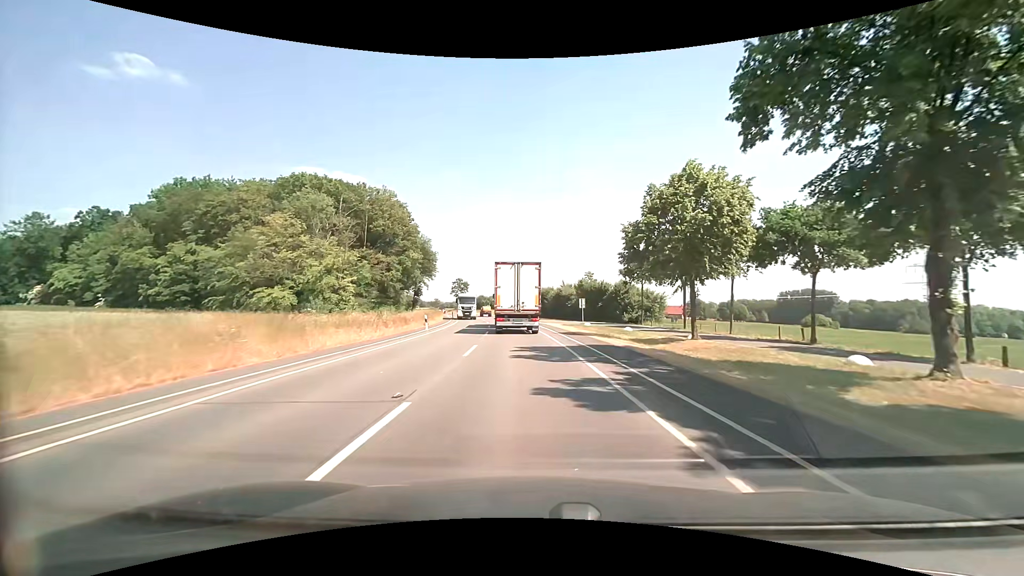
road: secondary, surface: asphalt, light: Day
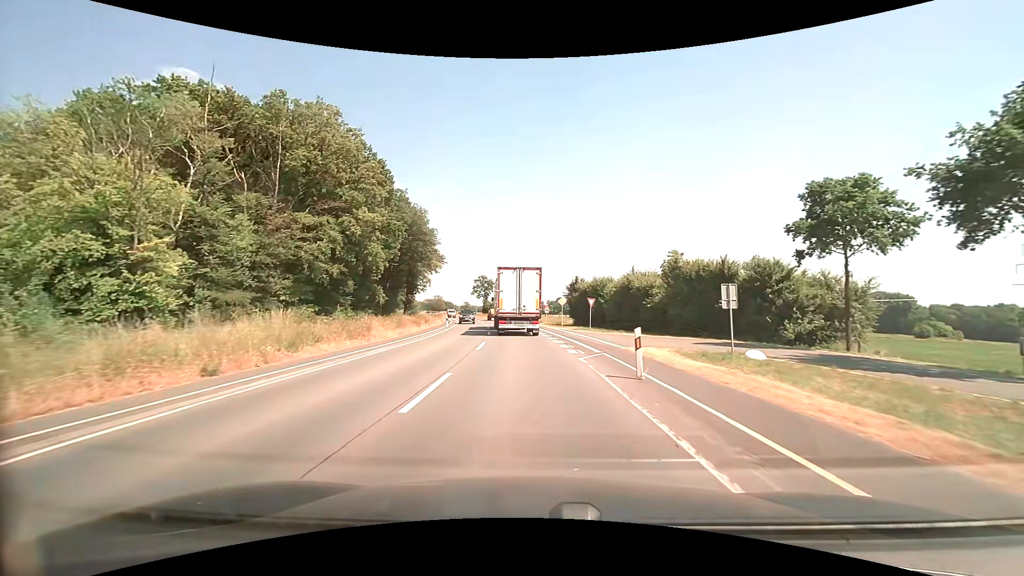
(-1.0, +32.0) m; -4°
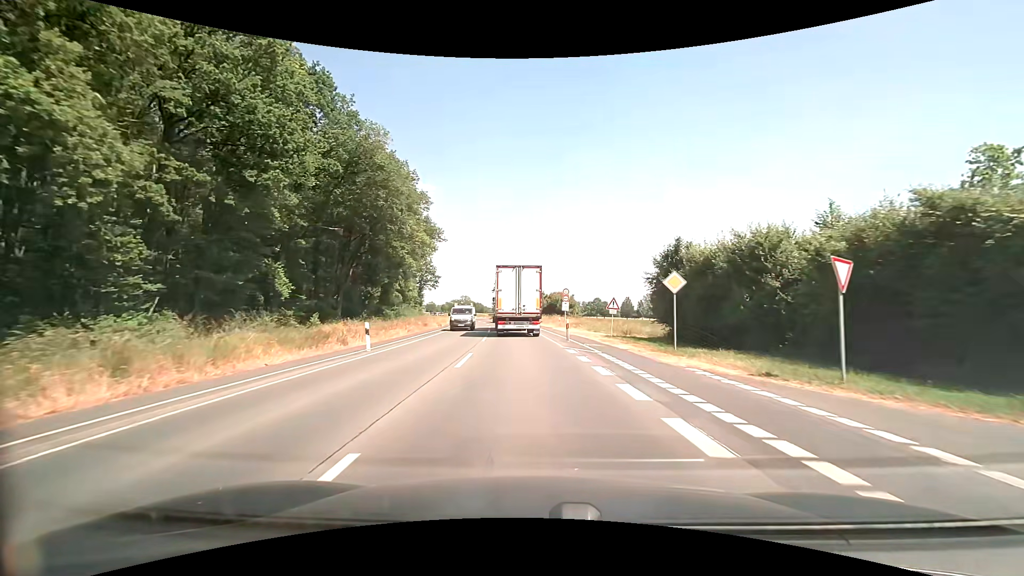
(-0.9, +30.6) m; -4°
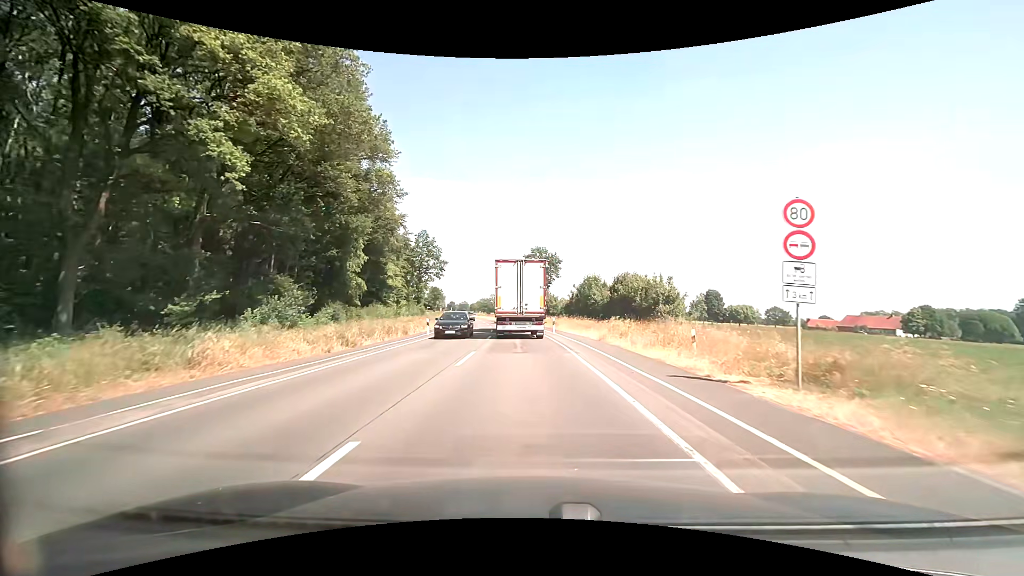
(-1.3, +35.7) m; -4°
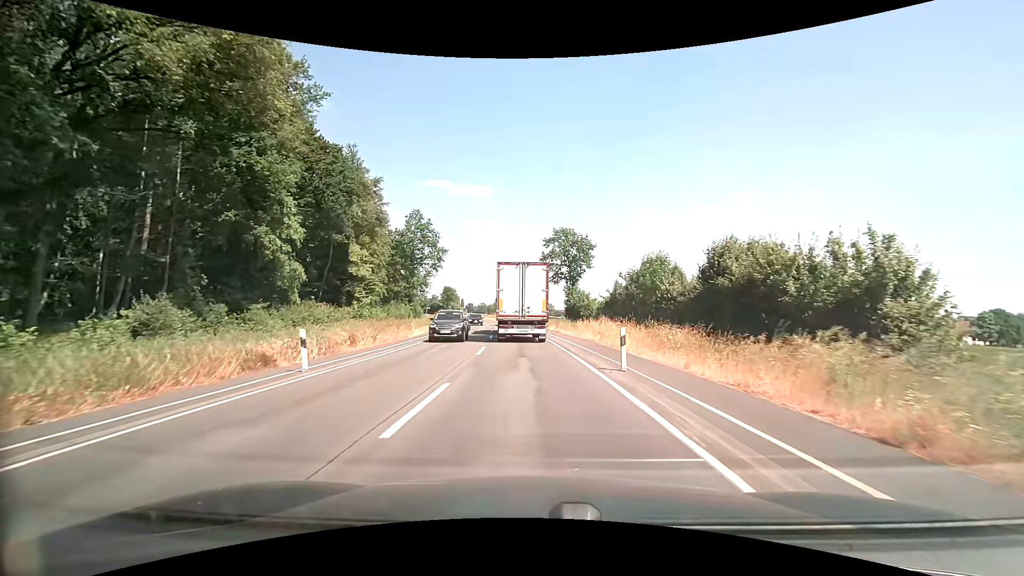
(-0.5, +19.5) m; -3°
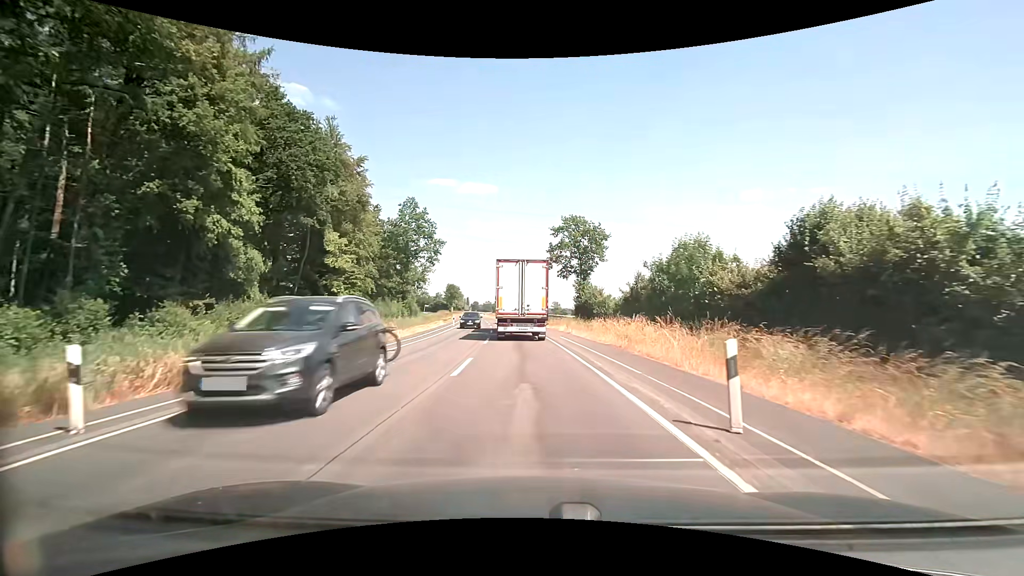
(0.0, +6.5) m; -1°
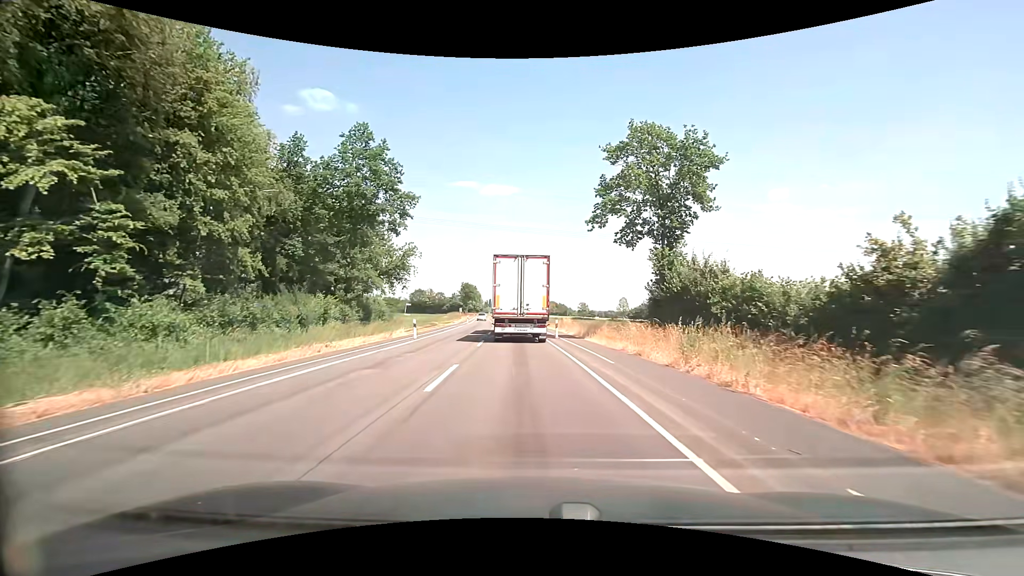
(-0.6, +26.4) m; -2°
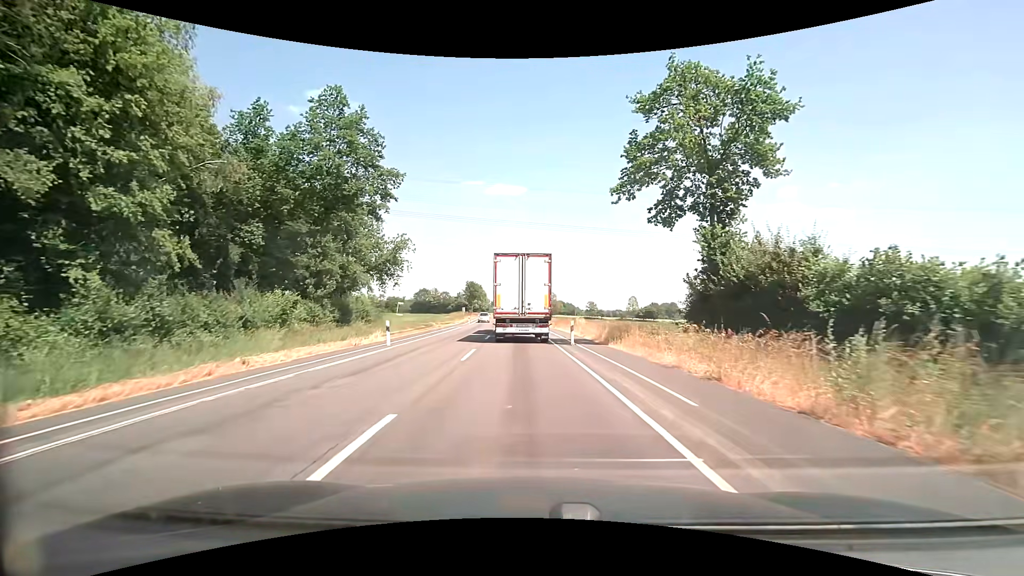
(-0.1, +6.5) m; -1°
(0, +10) (0, +20) (-1, +30) (-1, +40) (-2, +50) (-3, +60) (-3, +70) (-4, +80) (-5, +90) (-6, +100) m
